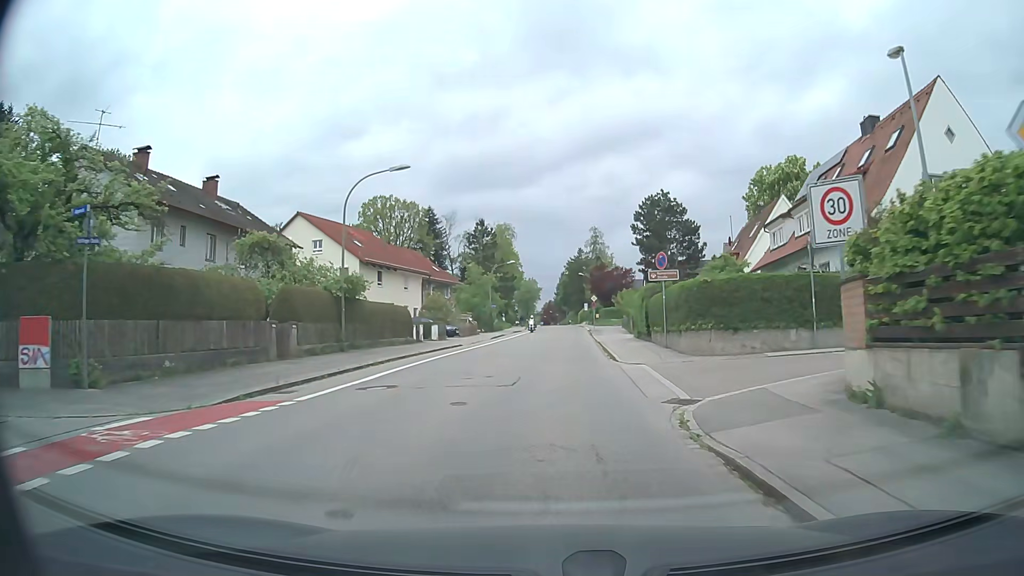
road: tertiary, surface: asphalt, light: Day
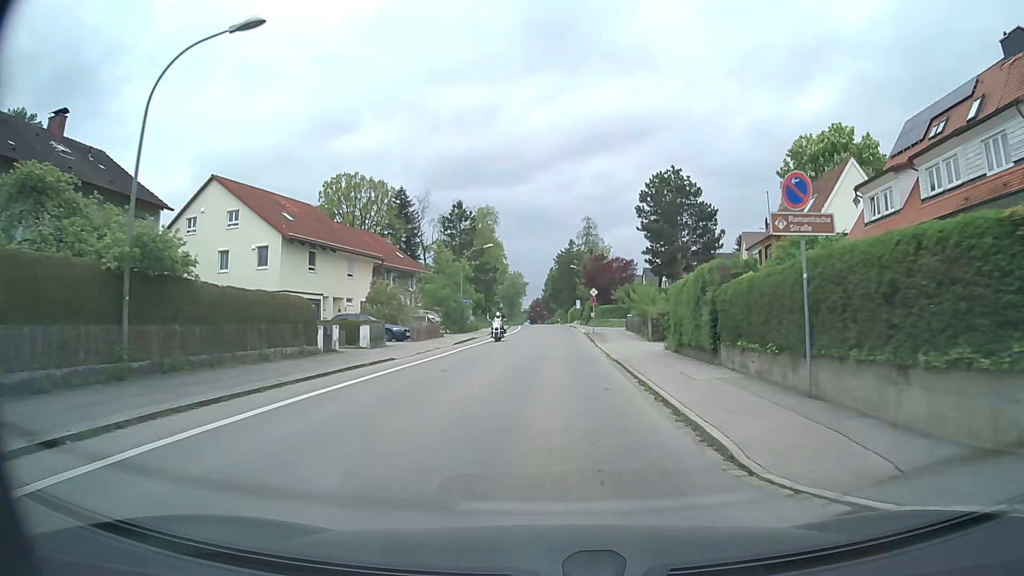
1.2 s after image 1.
(+0.2, +14.4) m; +1°
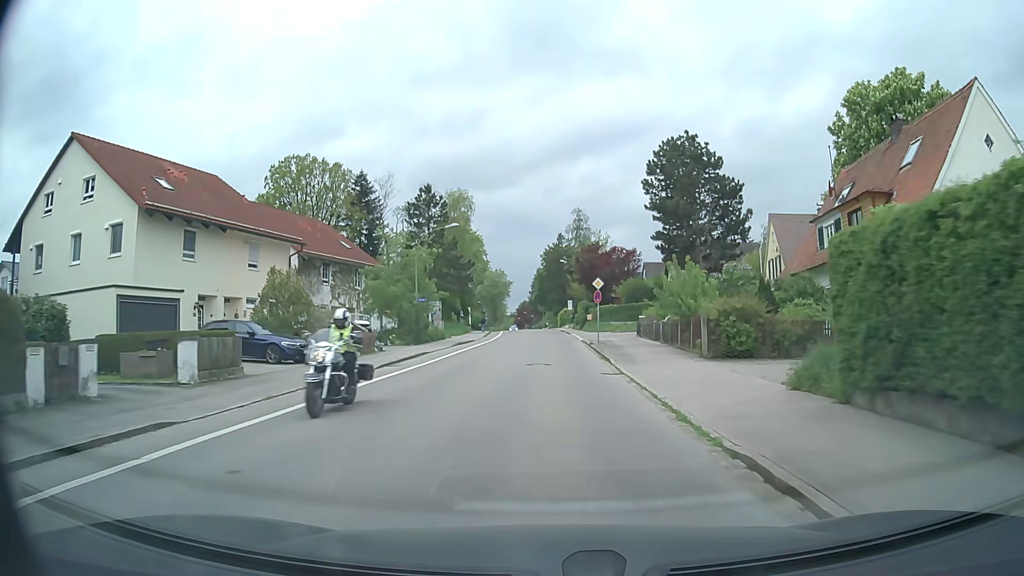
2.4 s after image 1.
(+0.3, +14.6) m; +1°
